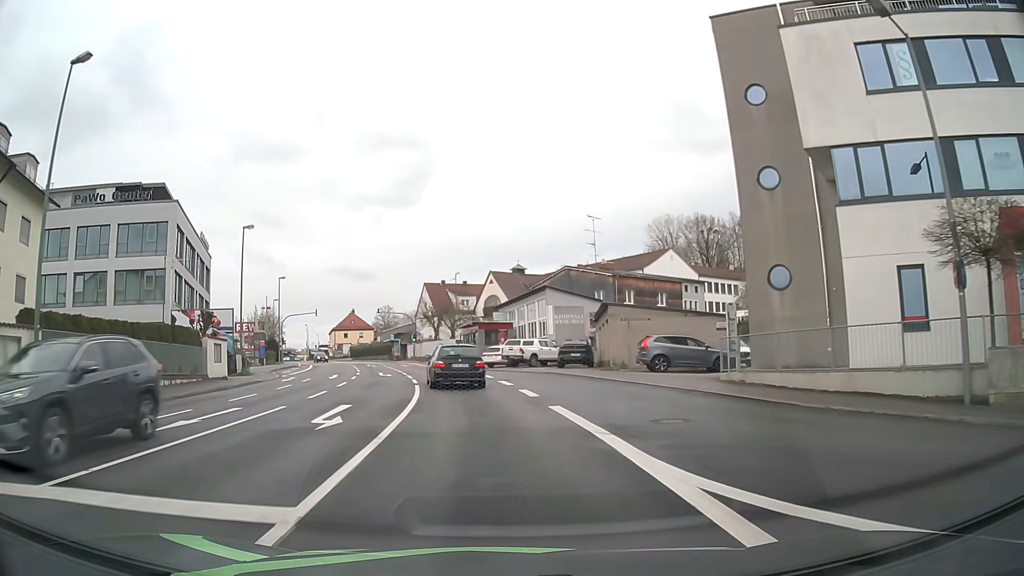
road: tertiary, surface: asphalt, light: Day
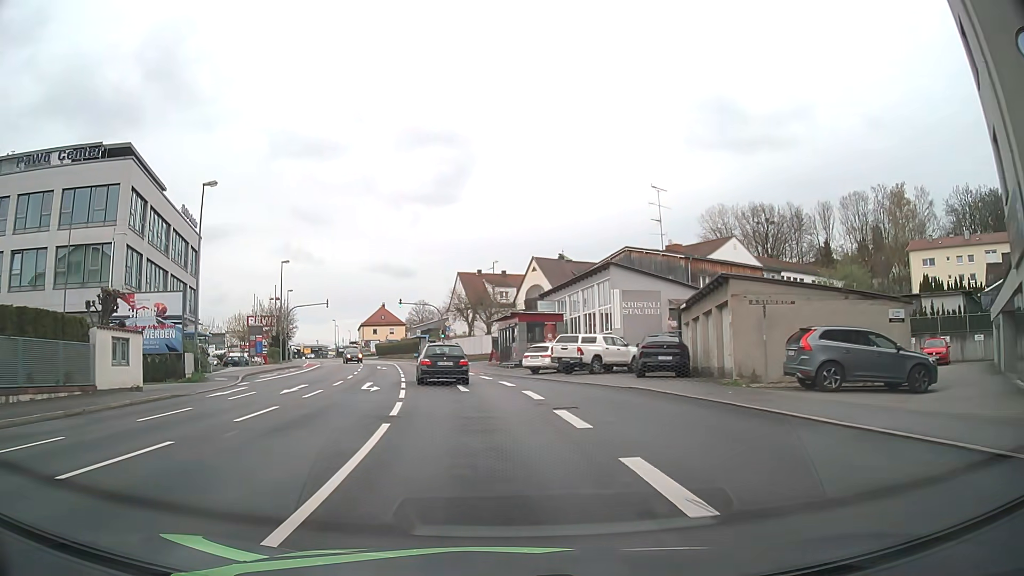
(-0.4, +12.9) m; -4°
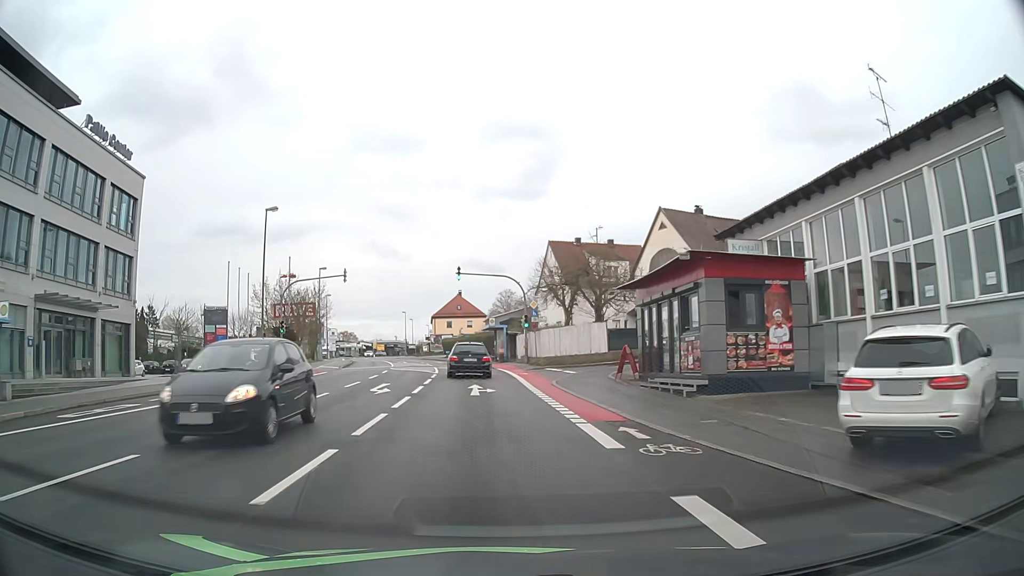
(-1.6, +26.1) m; -7°
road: tertiary_link
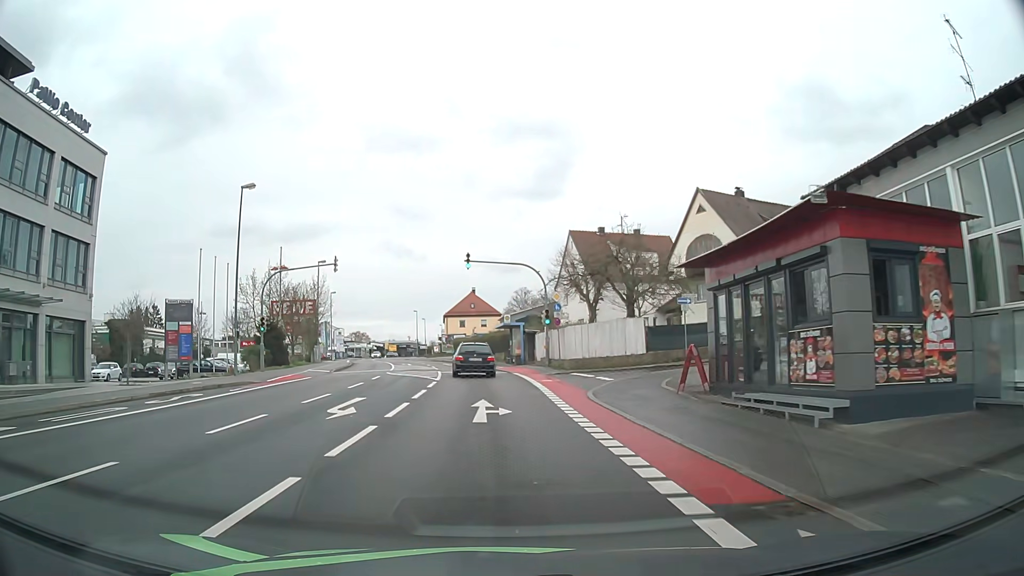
(-0.1, +6.7) m; -2°
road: tertiary
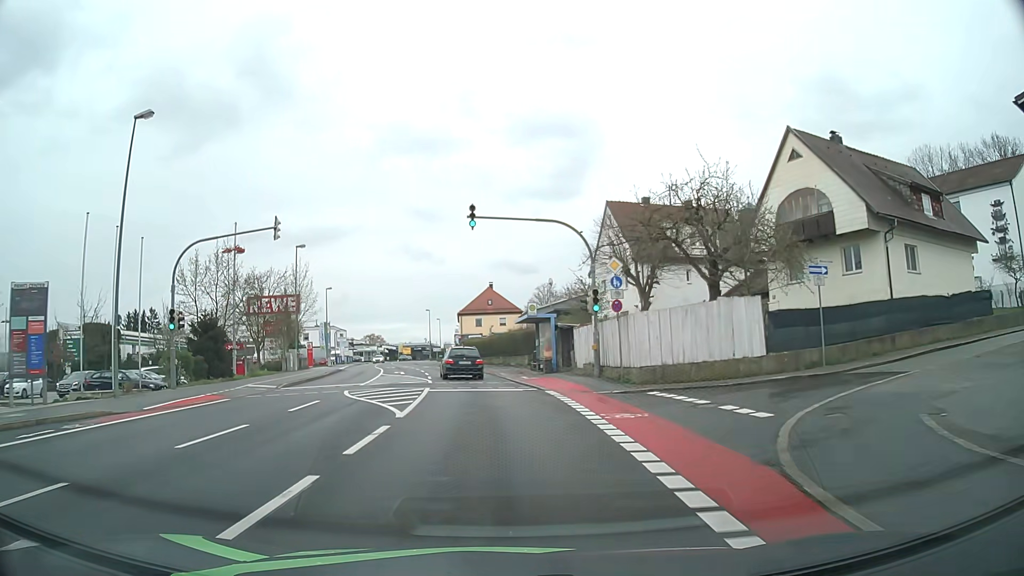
(-0.1, +13.5) m; -2°
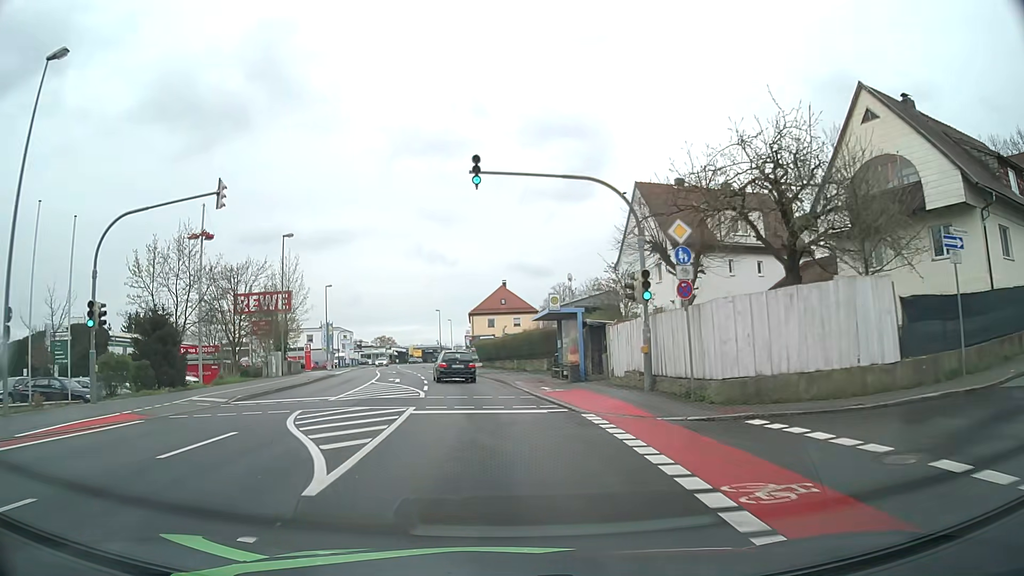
(0.0, +6.8) m; -1°
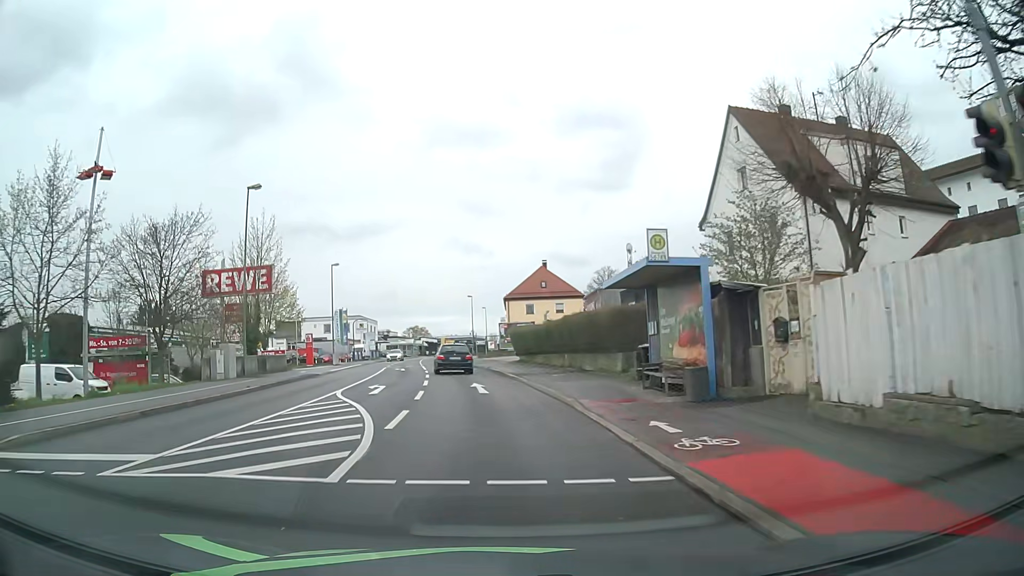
(-0.3, +13.7) m; -3°
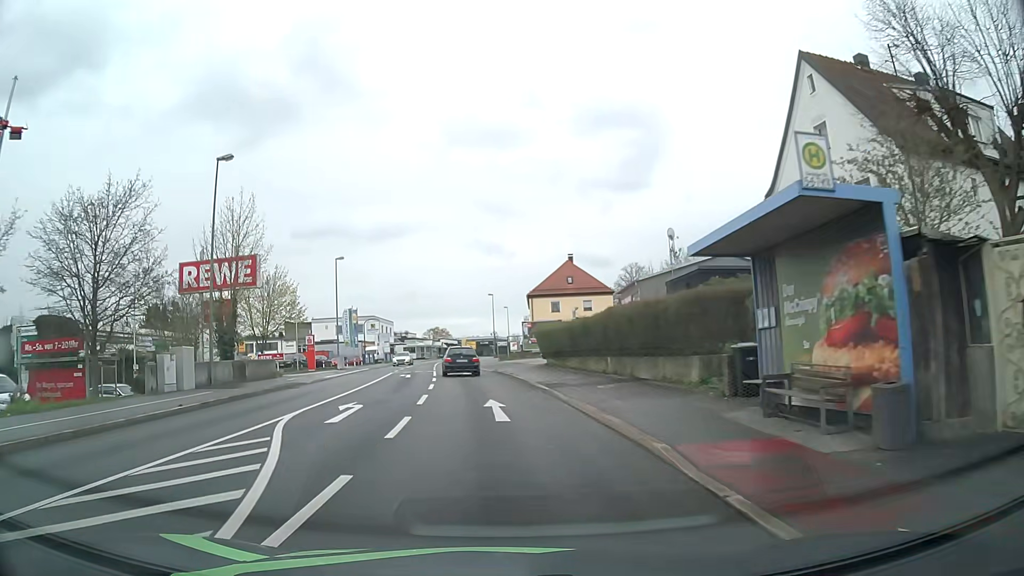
(-0.1, +6.9) m; -2°
(0, +10) (-1, +20) (-2, +30) (-3, +40) (-4, +50) (-5, +60) (-6, +70) (-7, +80) (-7, +90) (-7, +100) m
